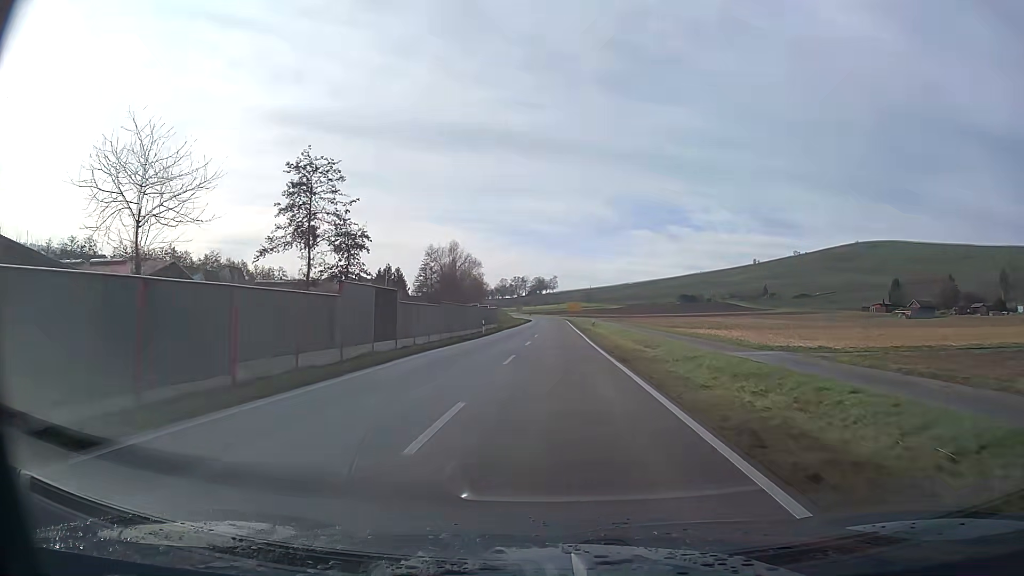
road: primary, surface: asphalt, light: Day
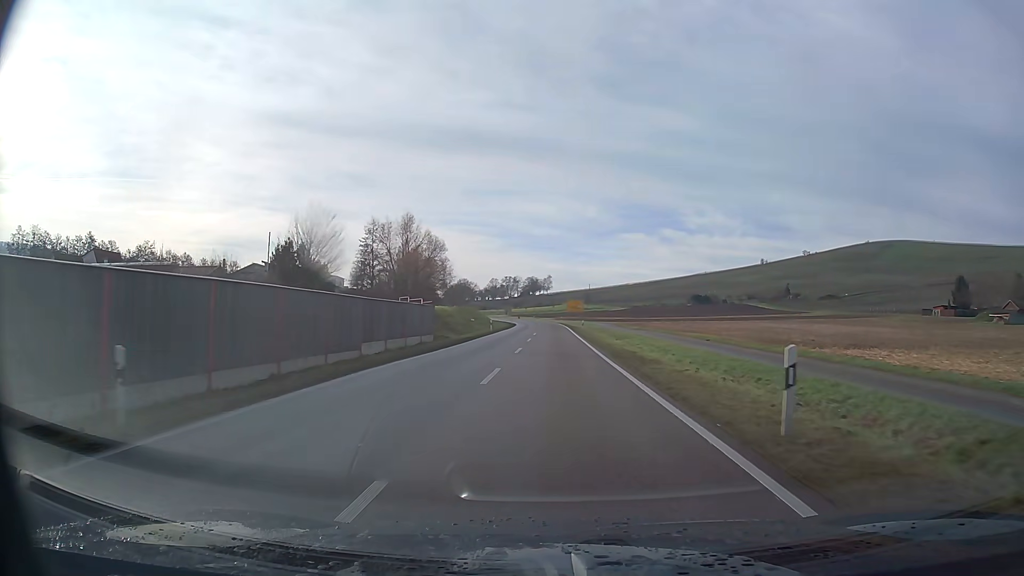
(+0.1, +41.1) m; 0°
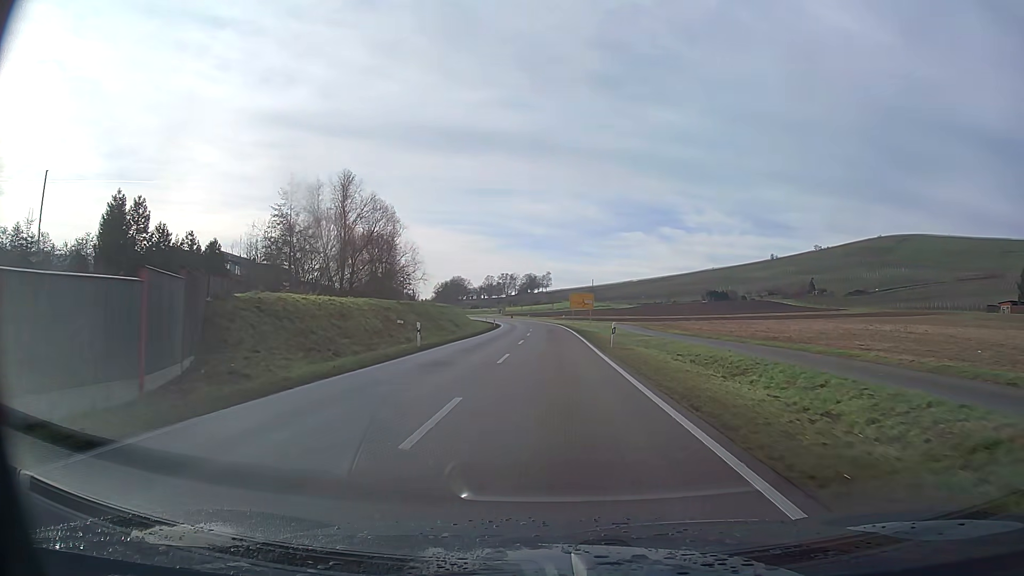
(0.0, +30.8) m; 0°
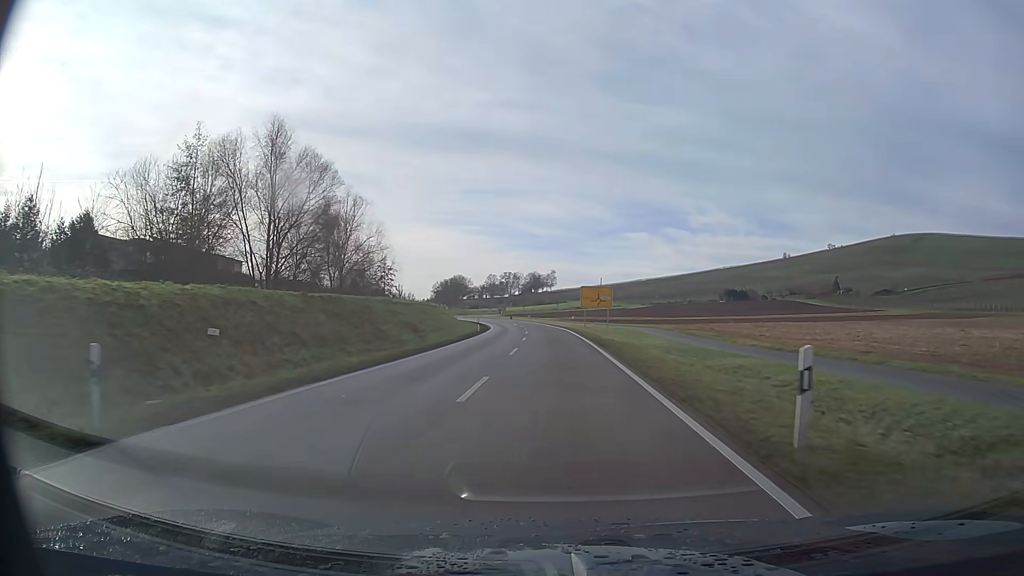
(-0.1, +20.5) m; 0°
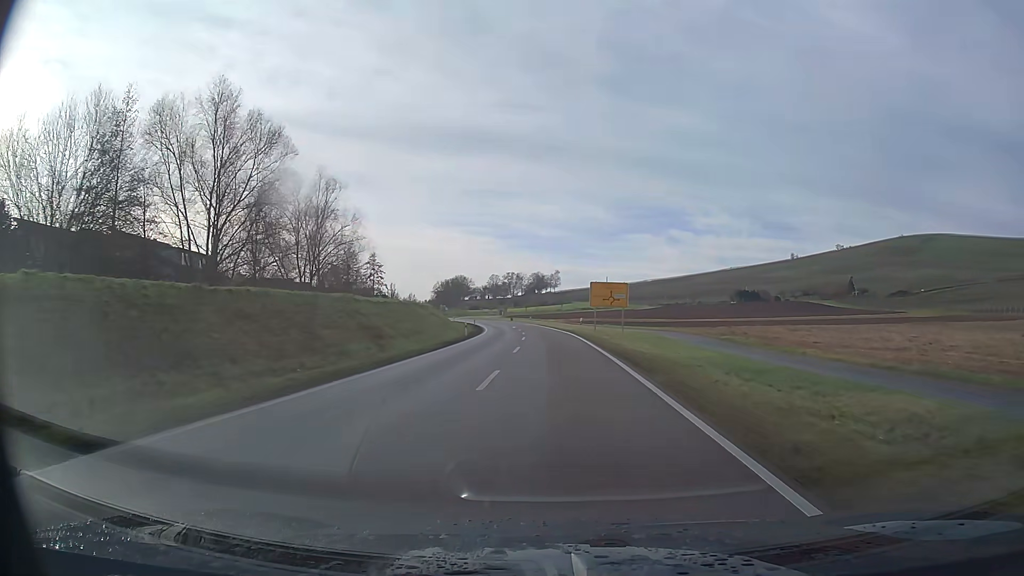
(0.0, +10.2) m; 0°
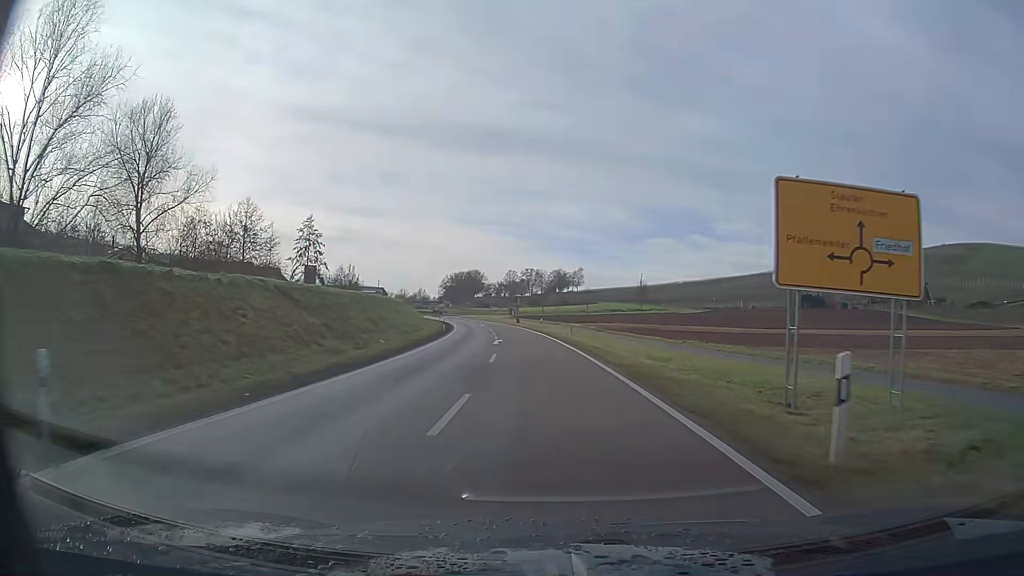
(-0.6, +40.8) m; -2°
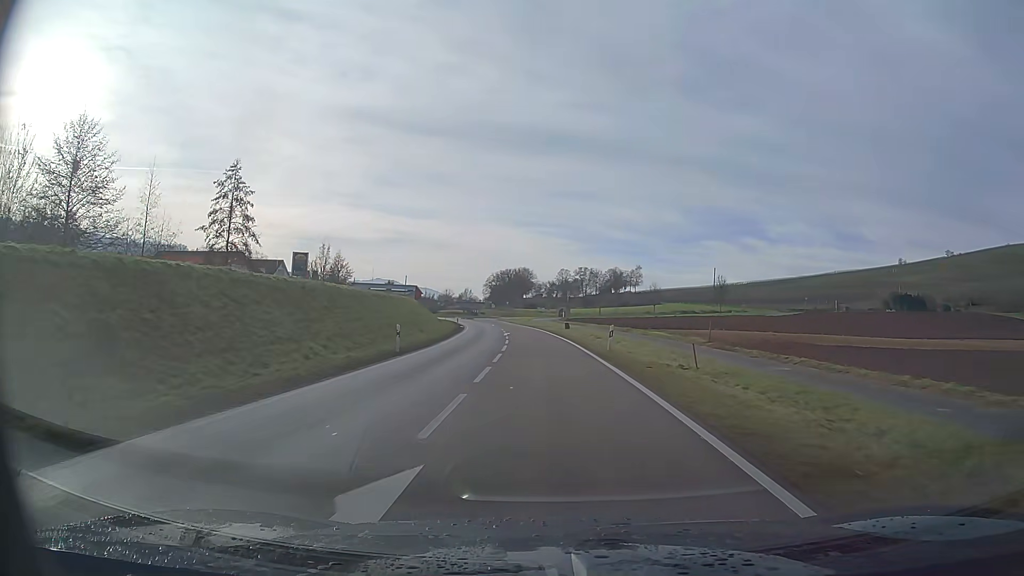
(-1.2, +30.6) m; -4°
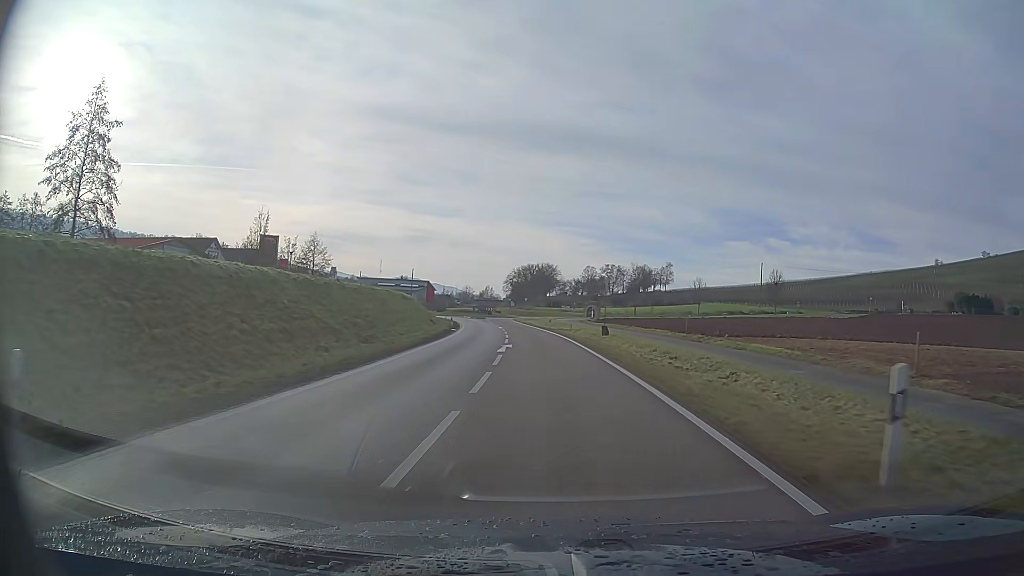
(-0.4, +20.4) m; -2°
